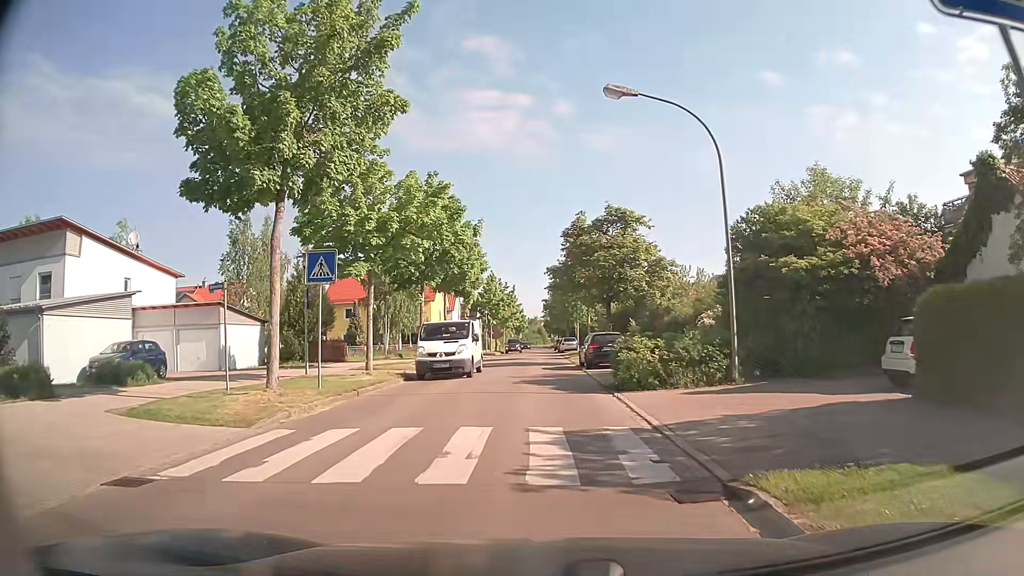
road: residential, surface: asphalt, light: Day
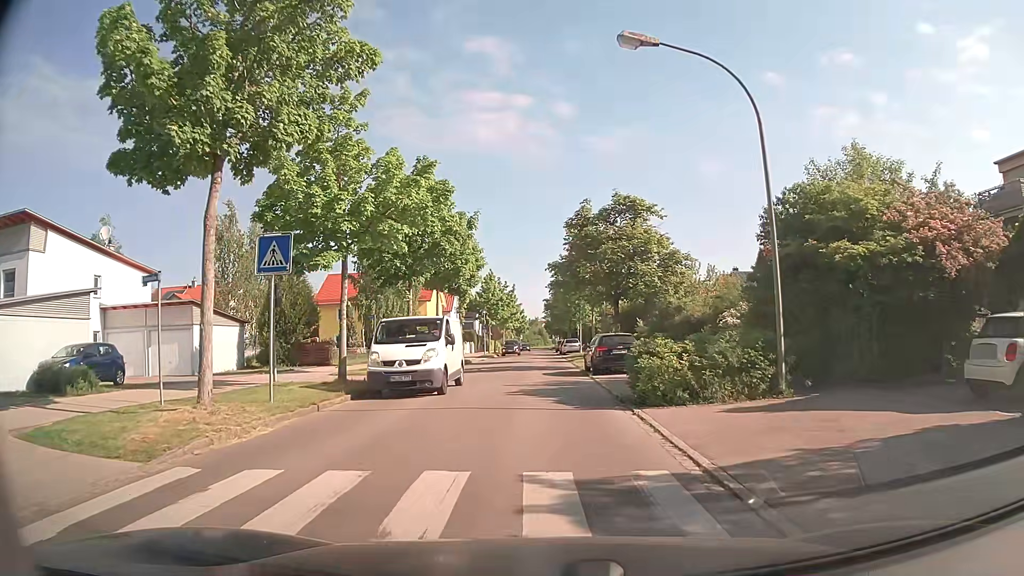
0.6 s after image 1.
(-0.1, +3.1) m; -2°
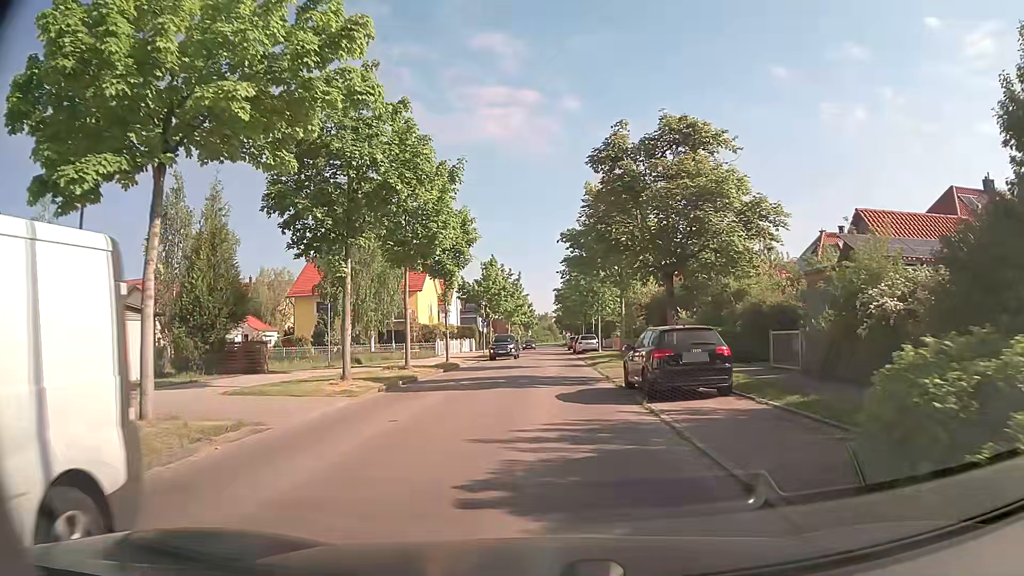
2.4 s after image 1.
(0.0, +10.4) m; 0°
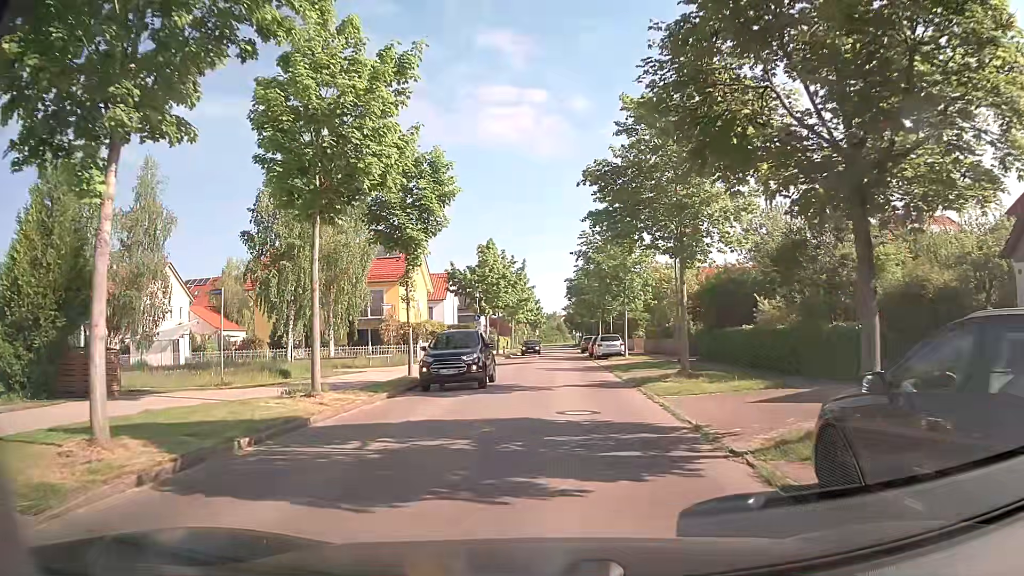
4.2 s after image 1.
(-0.1, +11.2) m; -1°
